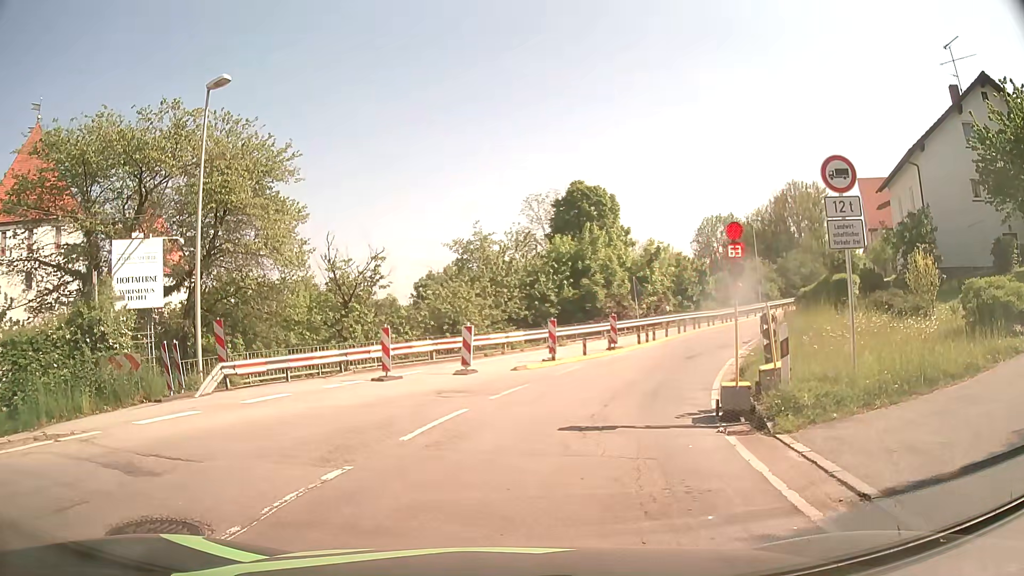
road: secondary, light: Day
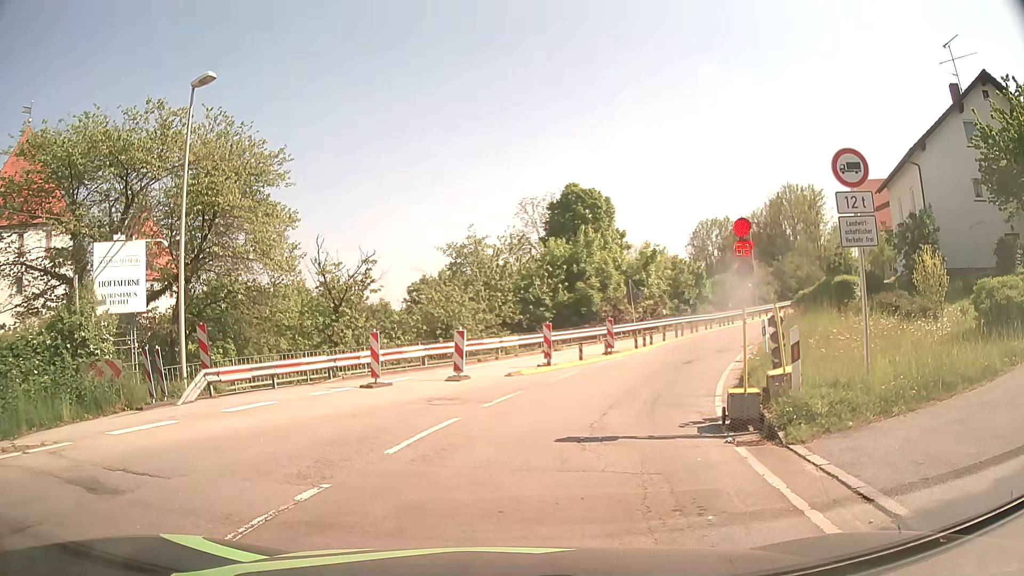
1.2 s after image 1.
(0.0, +0.6) m; 0°
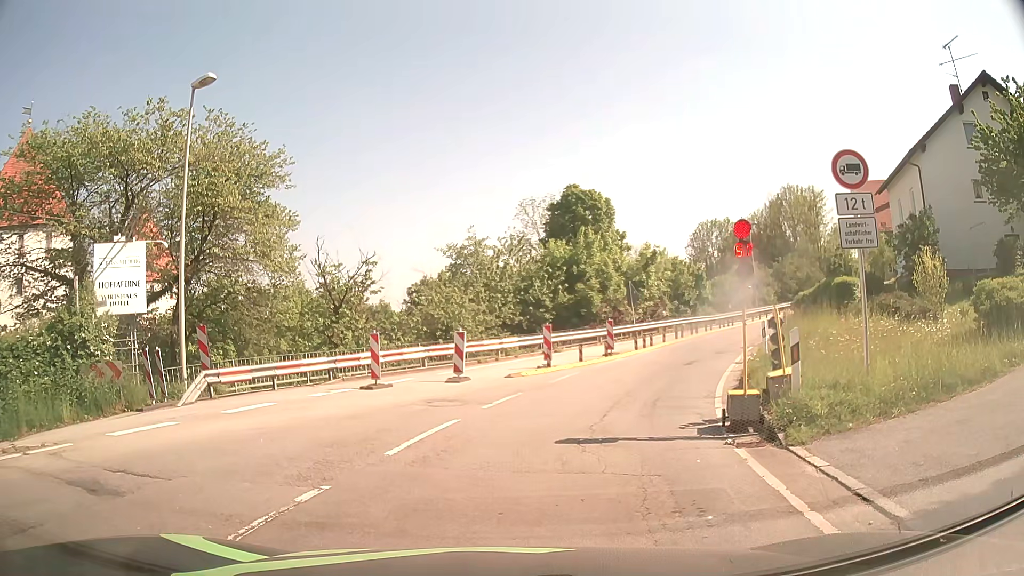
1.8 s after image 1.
(0.0, 0.0) m; 0°
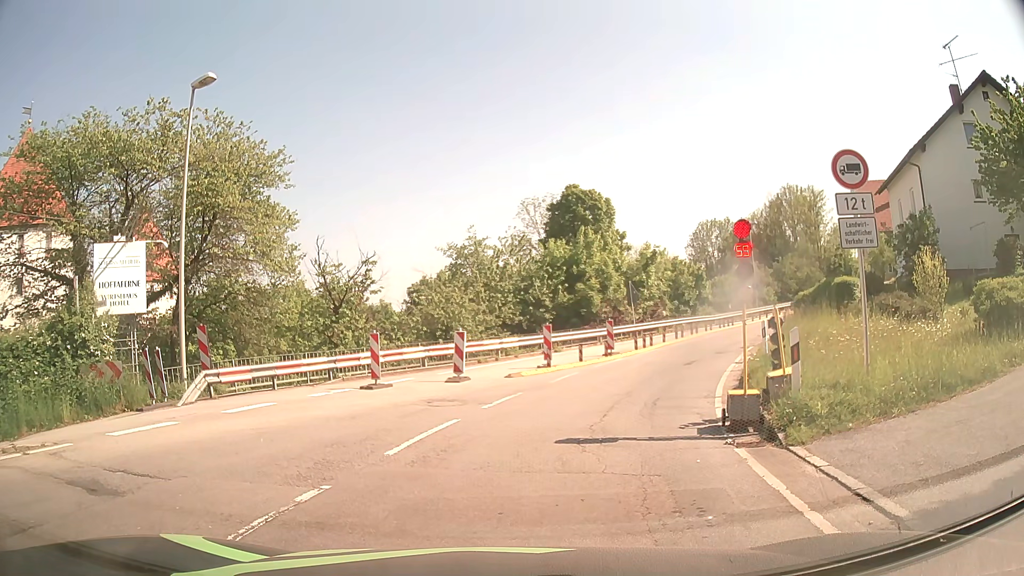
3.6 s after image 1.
(0.0, 0.0) m; 0°
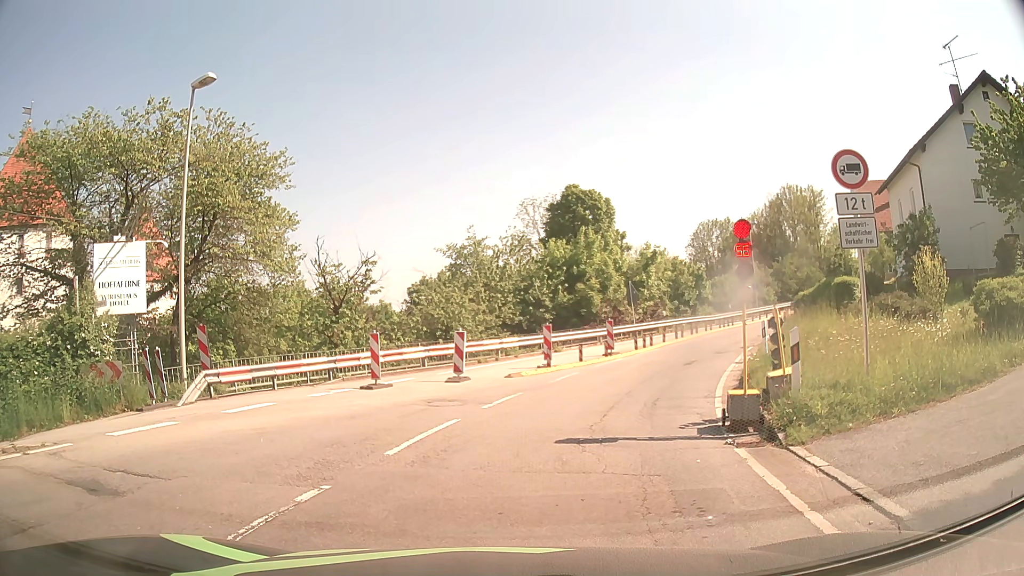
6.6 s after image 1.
(0.0, 0.0) m; 0°
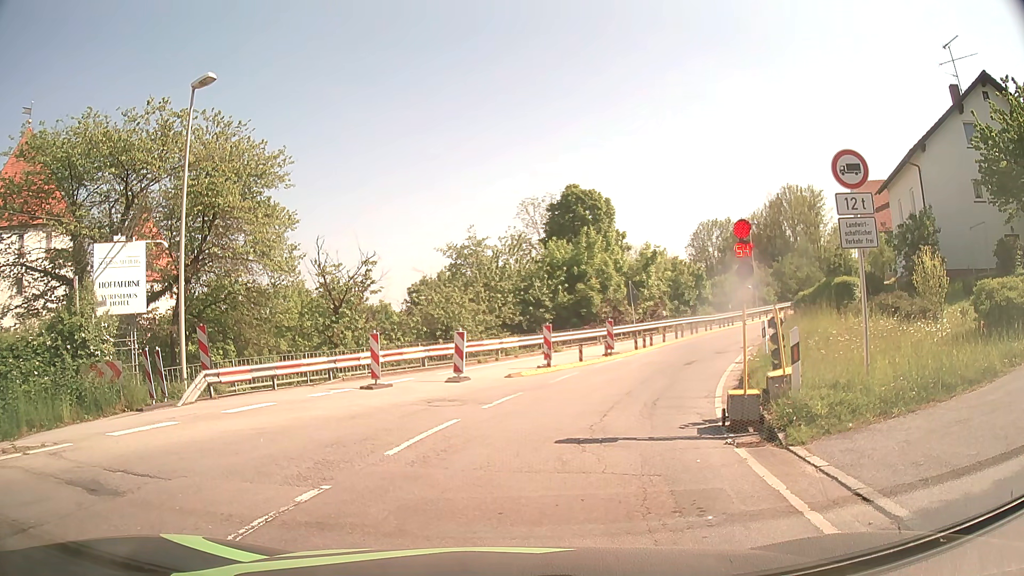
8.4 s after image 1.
(0.0, 0.0) m; 0°
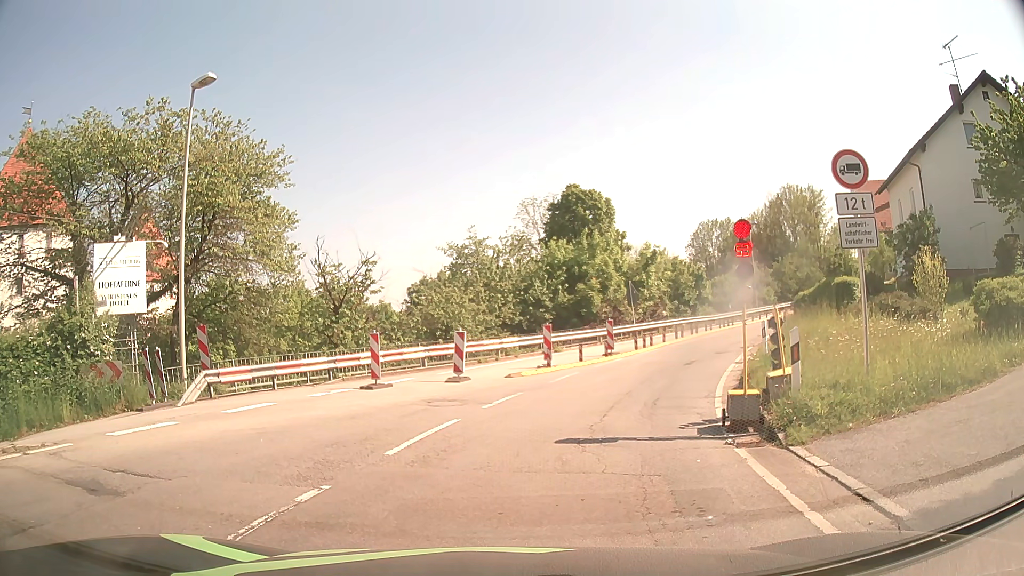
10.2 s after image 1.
(0.0, 0.0) m; 0°
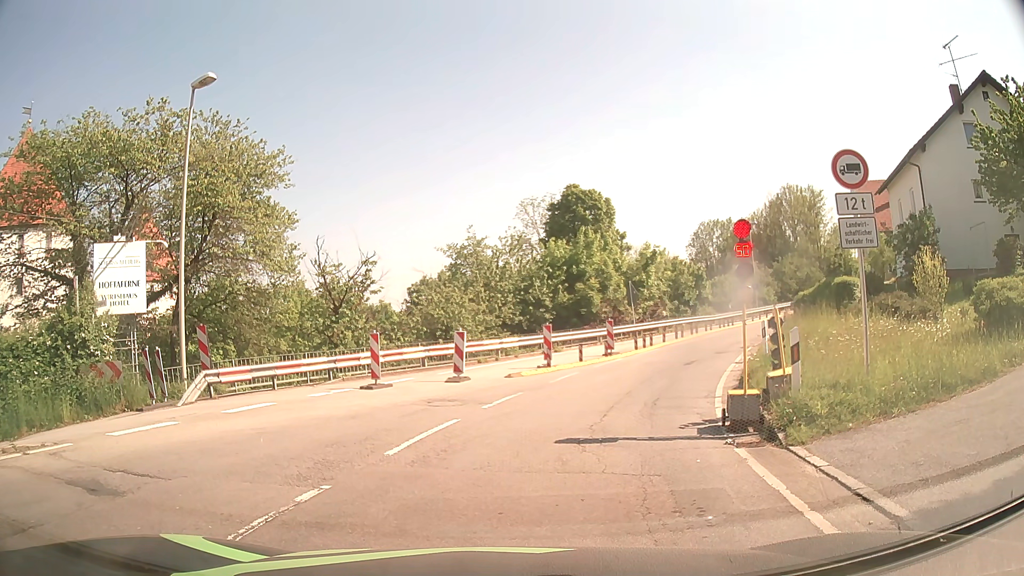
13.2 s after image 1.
(0.0, 0.0) m; 0°
(+1, +10) (+4, +19) (+9, +28) (+14, +37) (+20, +45) (+27, +52) (+33, +60) (+40, +67) (+47, +74) (+54, +81) m
